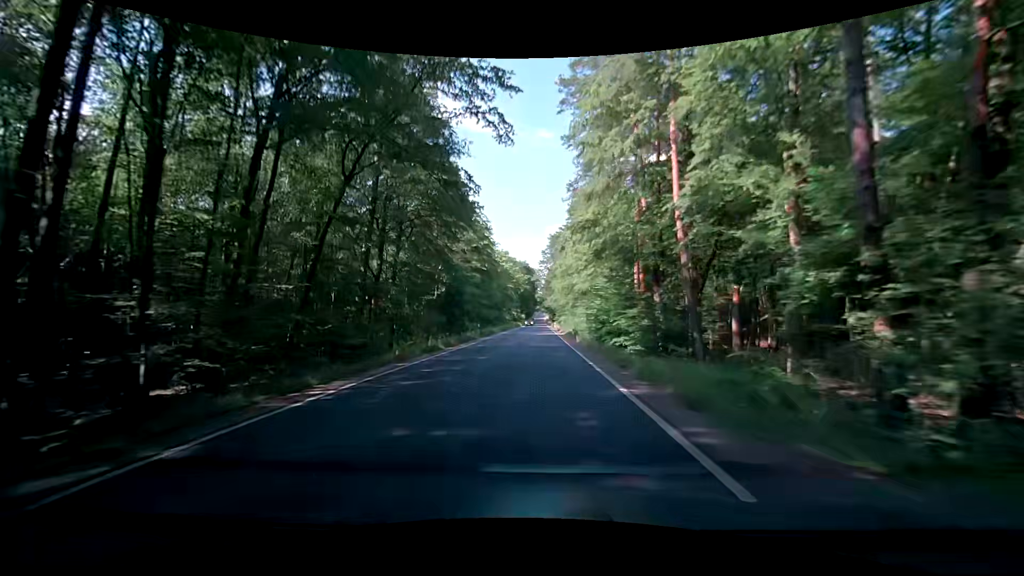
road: secondary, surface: asphalt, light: Day
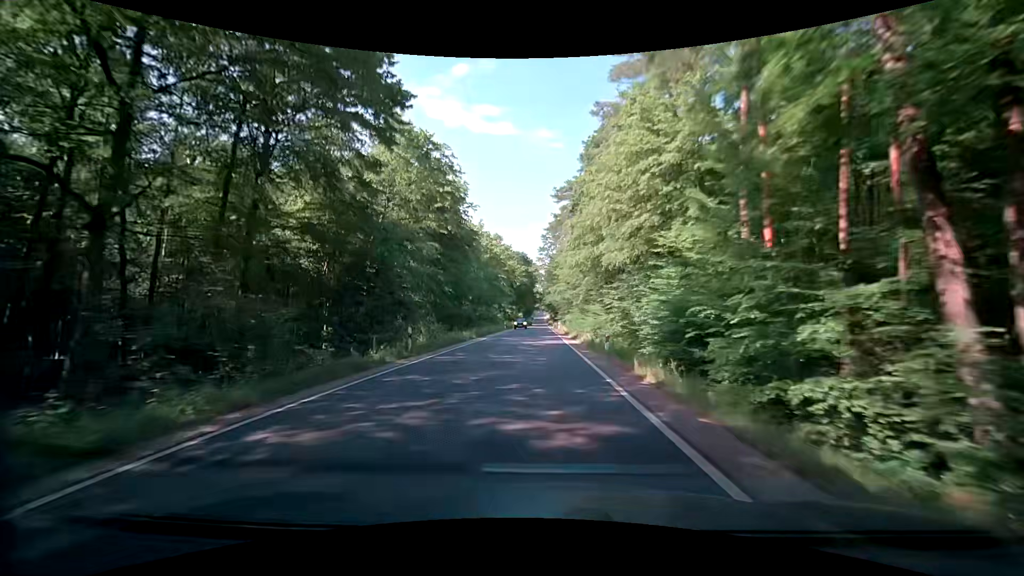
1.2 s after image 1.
(-0.1, +21.5) m; -1°
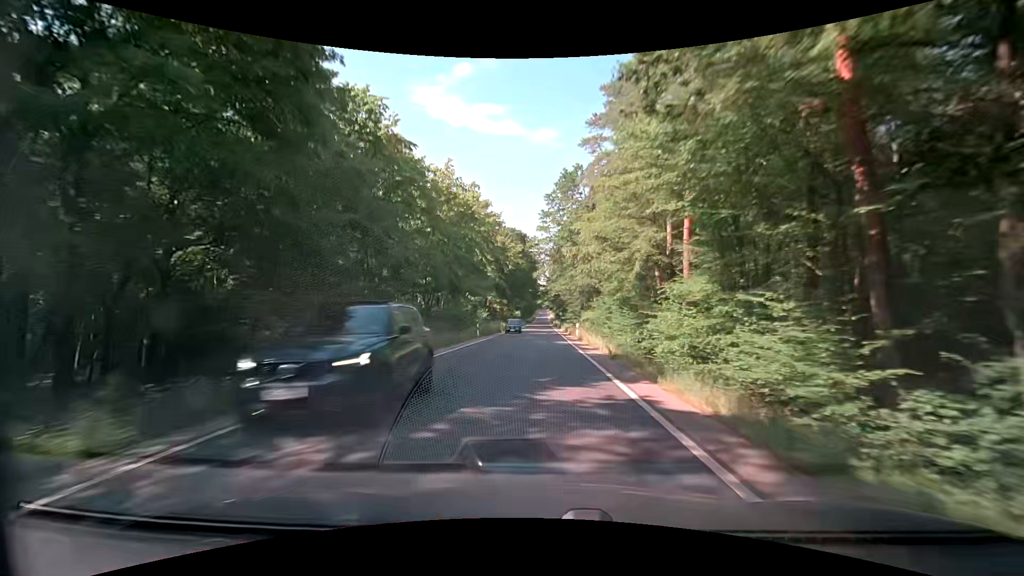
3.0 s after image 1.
(+0.6, +32.3) m; 0°
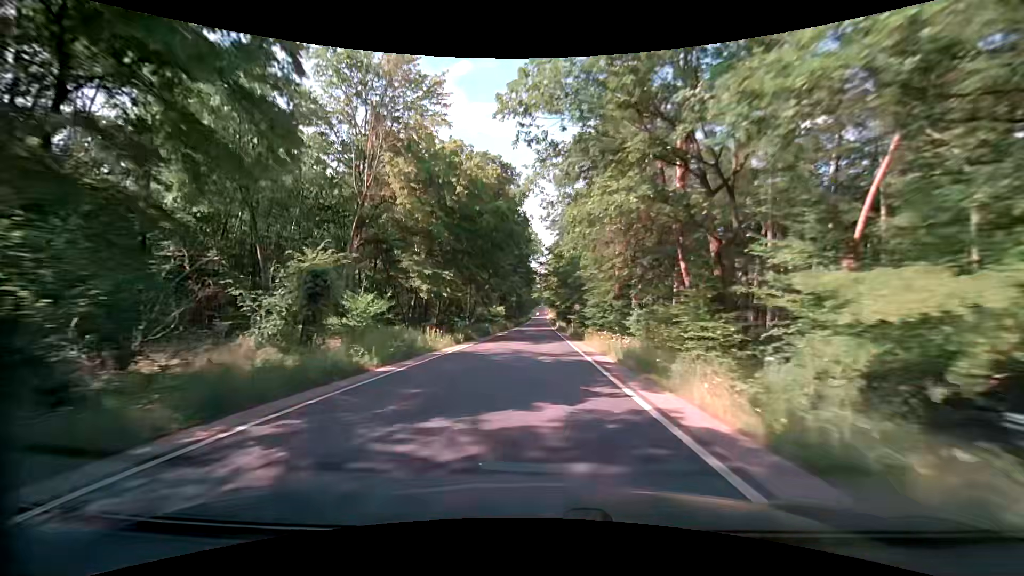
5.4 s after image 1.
(+0.5, +43.1) m; +2°
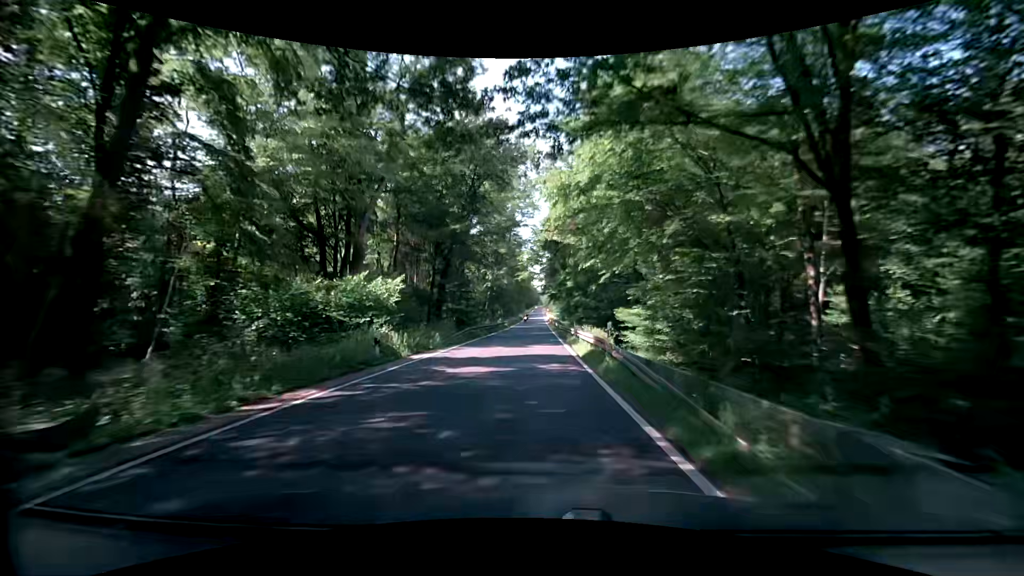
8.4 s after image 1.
(-0.2, +53.7) m; 0°
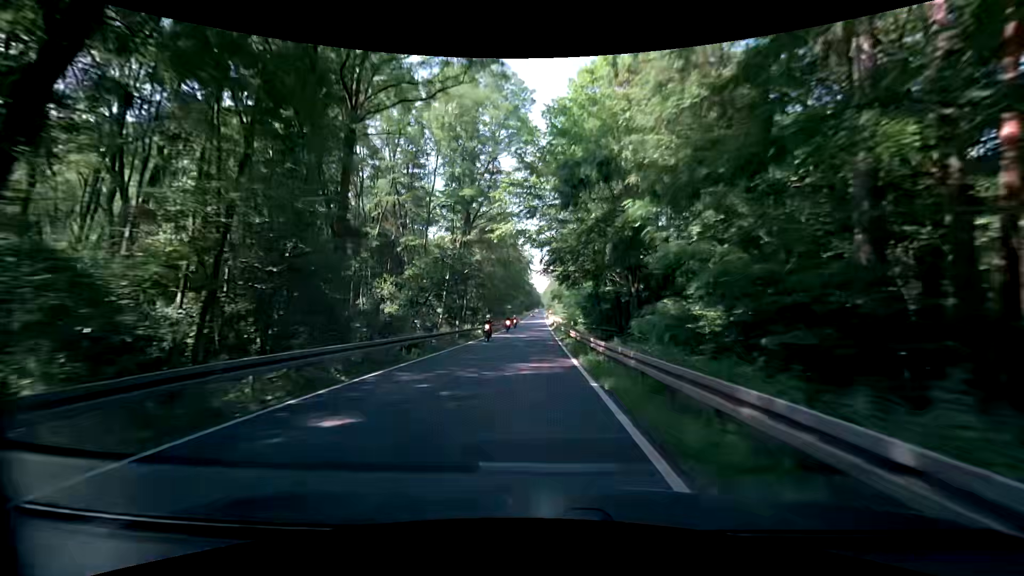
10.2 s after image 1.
(+0.1, +32.2) m; 0°
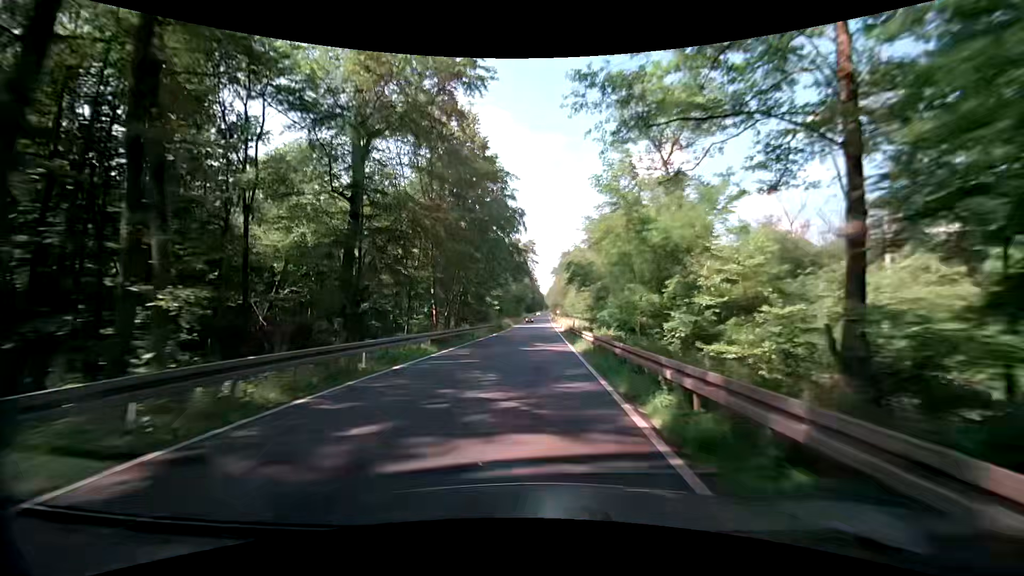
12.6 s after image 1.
(-0.2, +42.9) m; 0°
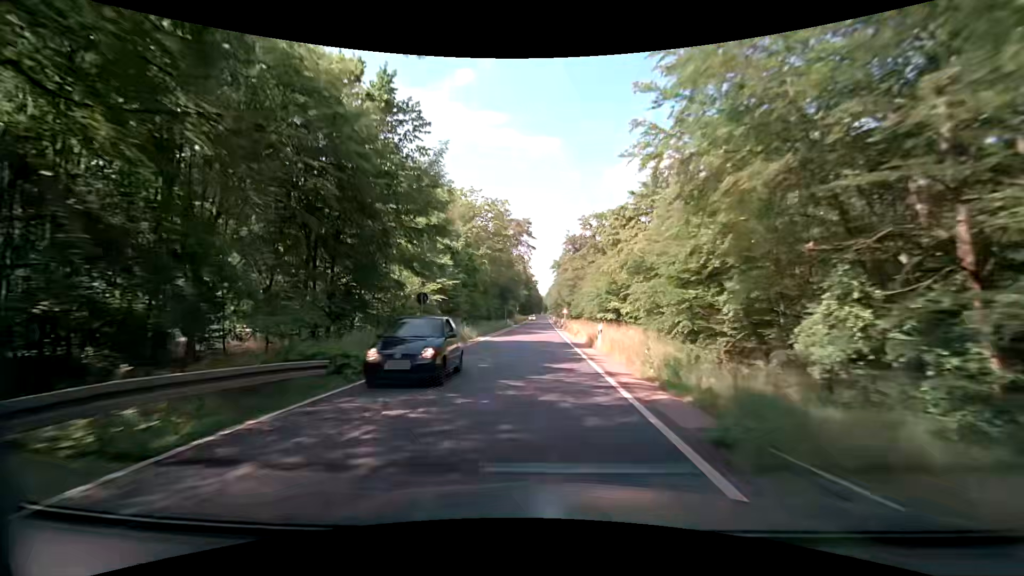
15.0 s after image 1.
(-0.4, +42.7) m; -1°
(0, +10) (0, +20) (0, +30) (+1, +40) (+1, +50) (+1, +60) (+1, +70) (+1, +80) (+1, +90) (+1, +100) m
